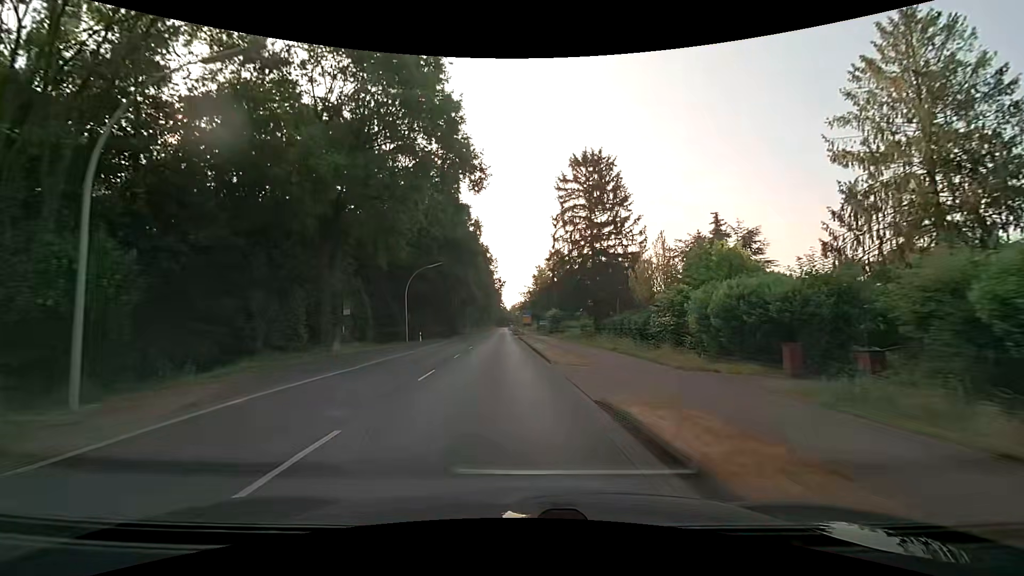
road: secondary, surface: asphalt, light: Day
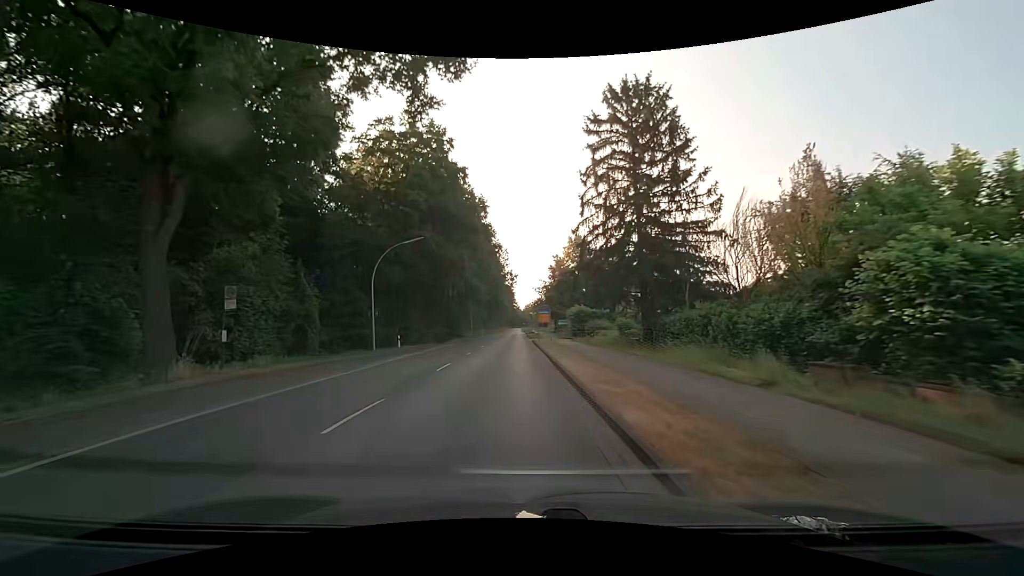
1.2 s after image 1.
(-0.1, +15.3) m; -1°
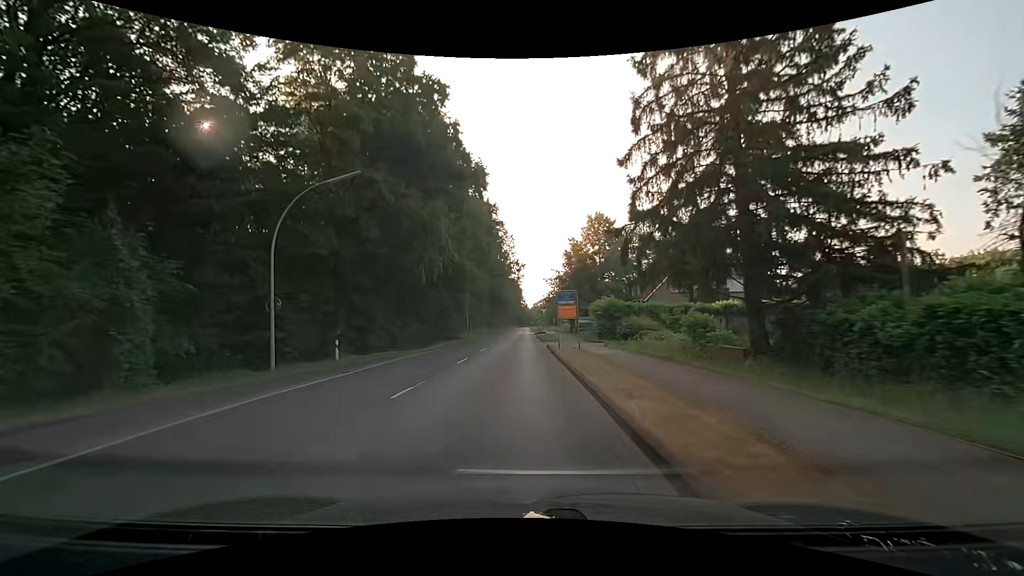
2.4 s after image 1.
(-0.2, +15.3) m; -1°
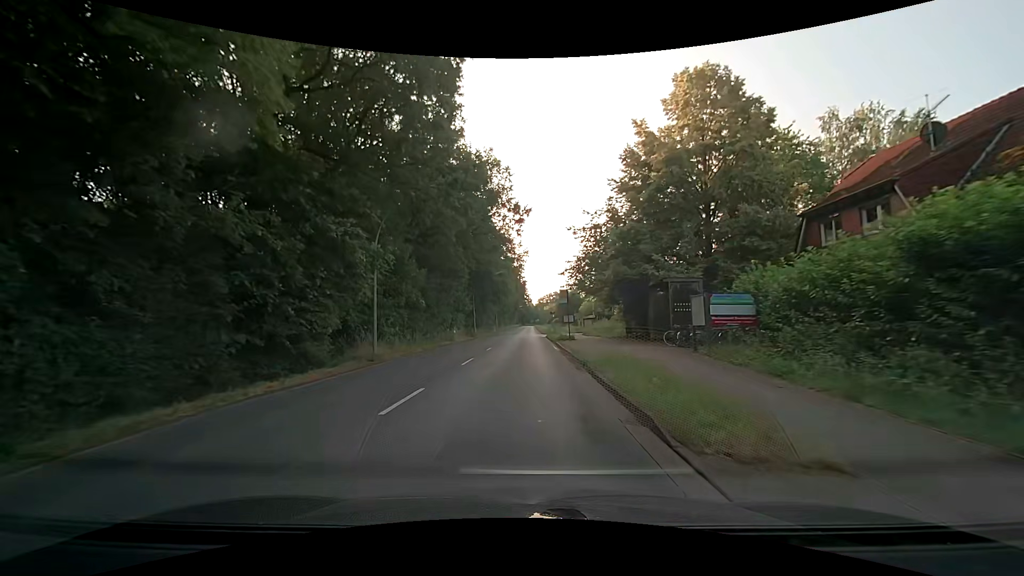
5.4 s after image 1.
(-0.1, +38.3) m; -1°
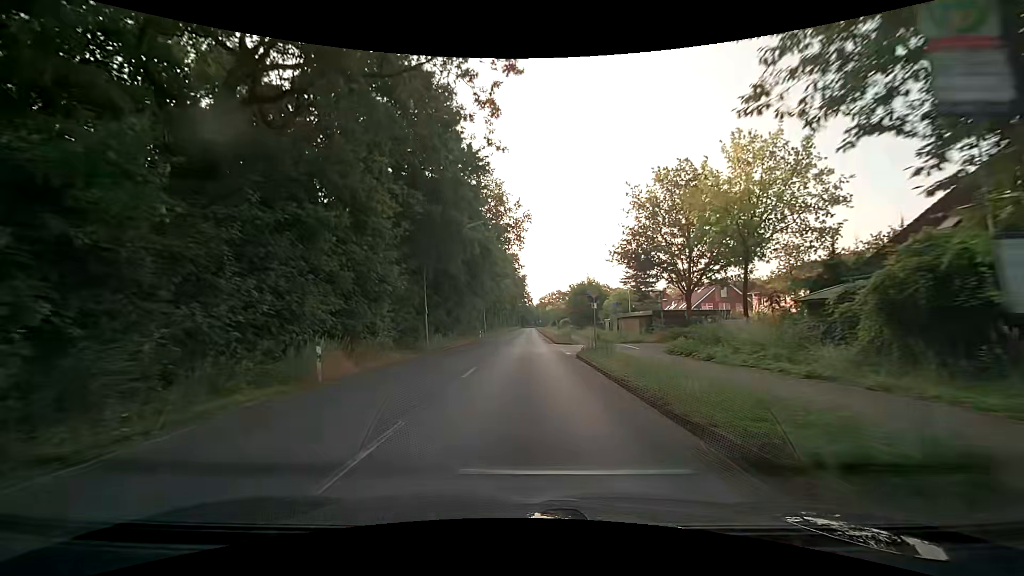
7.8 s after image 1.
(-0.1, +30.6) m; 0°
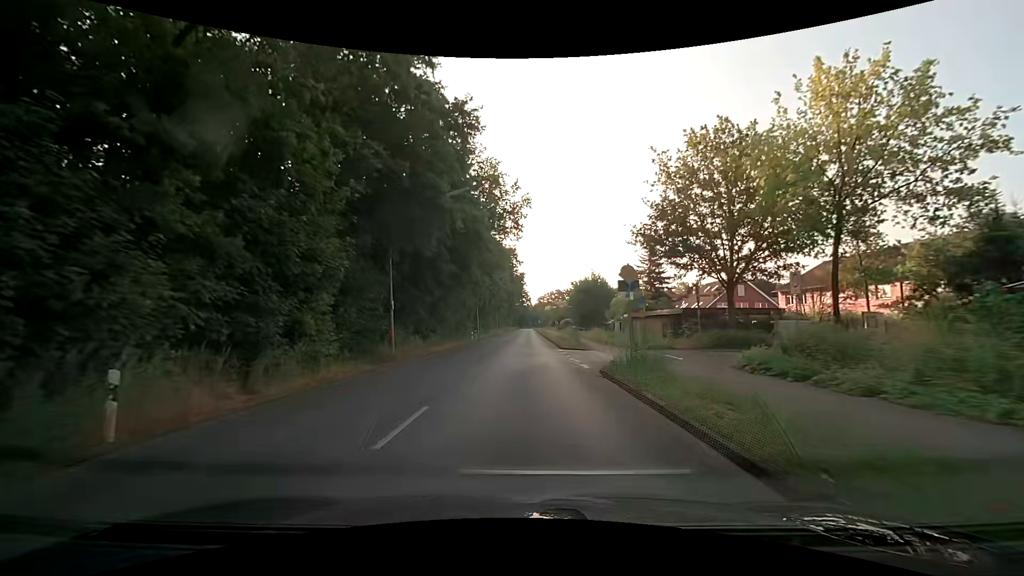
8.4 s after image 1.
(0.0, +7.6) m; 0°
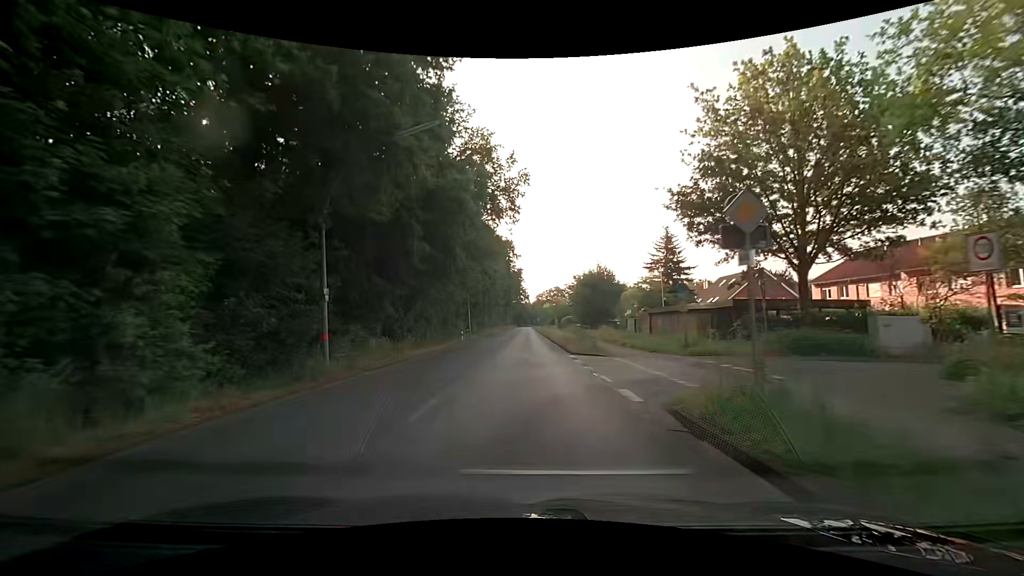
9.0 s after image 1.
(+0.1, +7.7) m; +1°
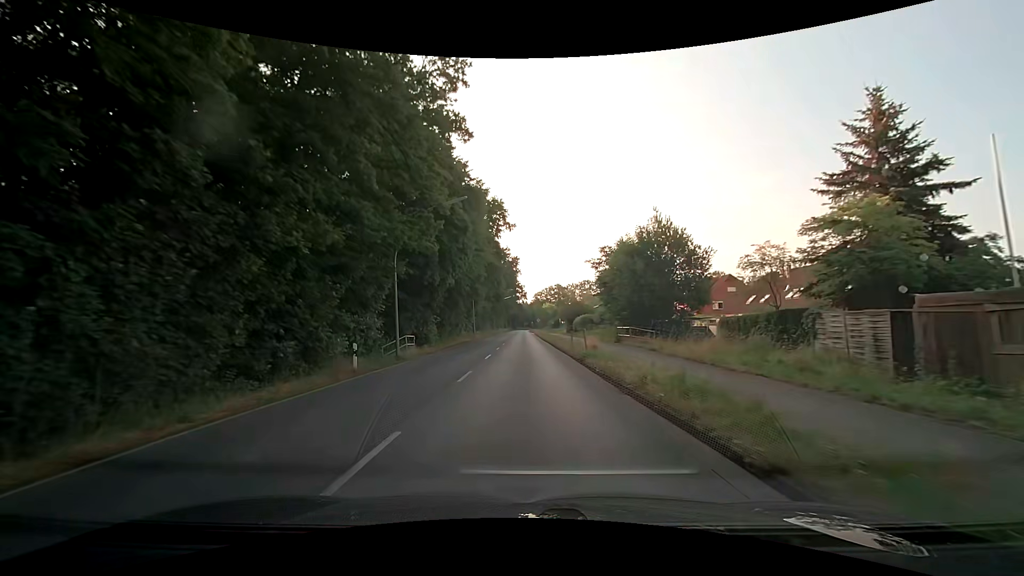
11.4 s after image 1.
(-0.2, +30.6) m; 0°
(0, +10) (0, +20) (0, +30) (0, +40) (0, +50) (0, +60) (0, +70) (0, +80) (0, +90) (0, +100) m
